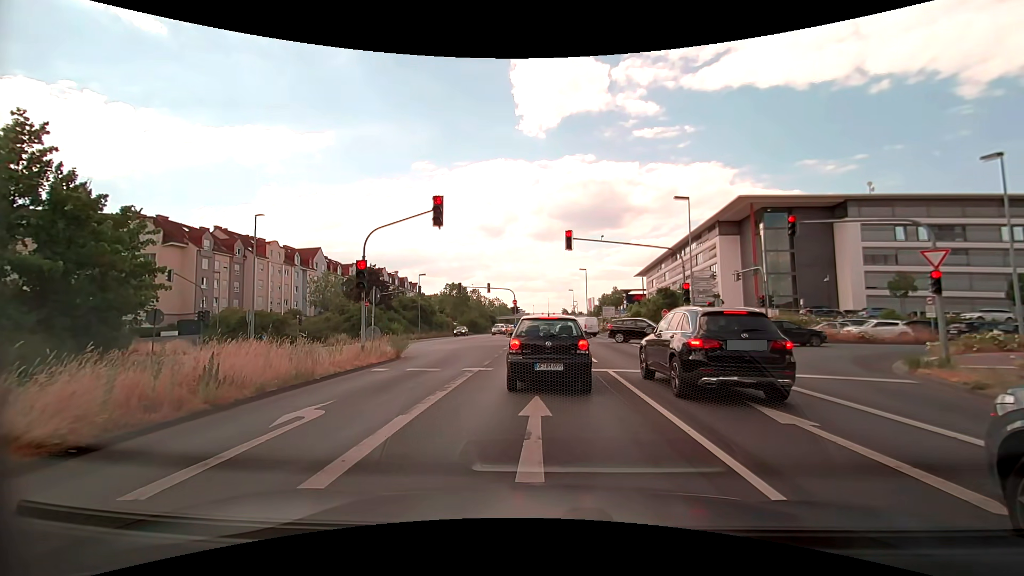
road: primary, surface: asphalt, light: Day
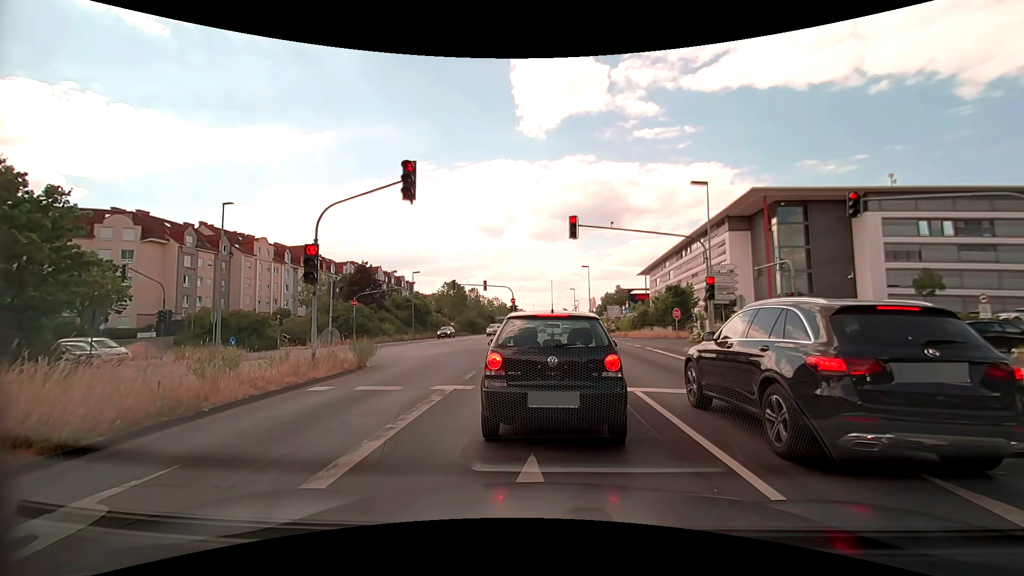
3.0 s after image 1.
(+0.1, +3.9) m; +1°
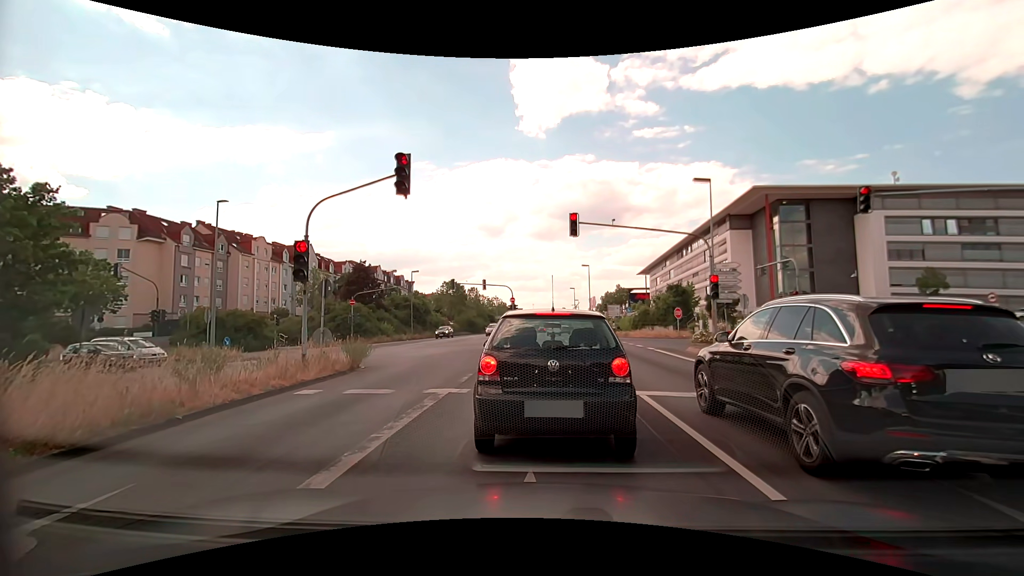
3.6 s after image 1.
(0.0, +0.5) m; 0°
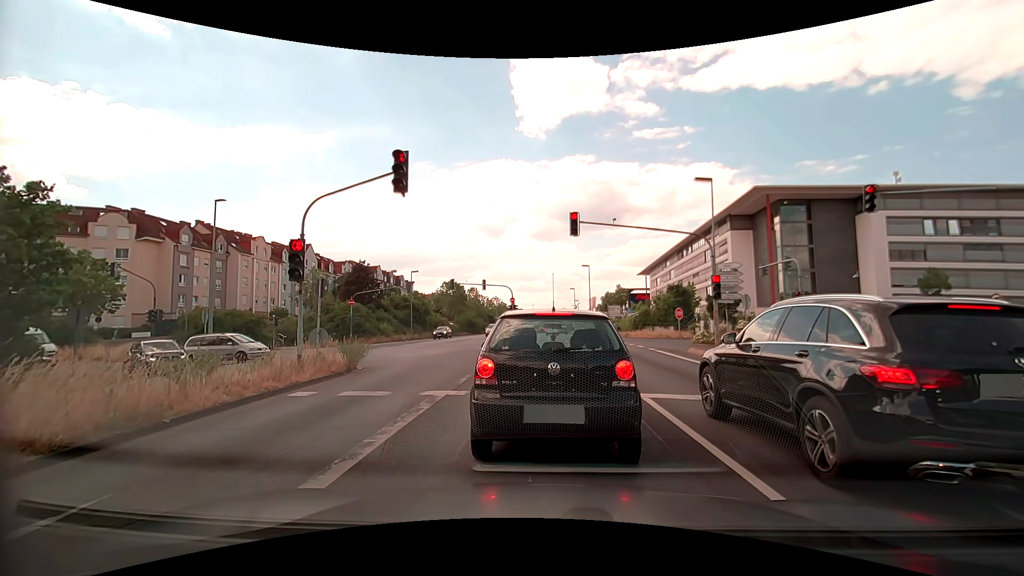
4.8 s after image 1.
(0.0, +0.3) m; 0°
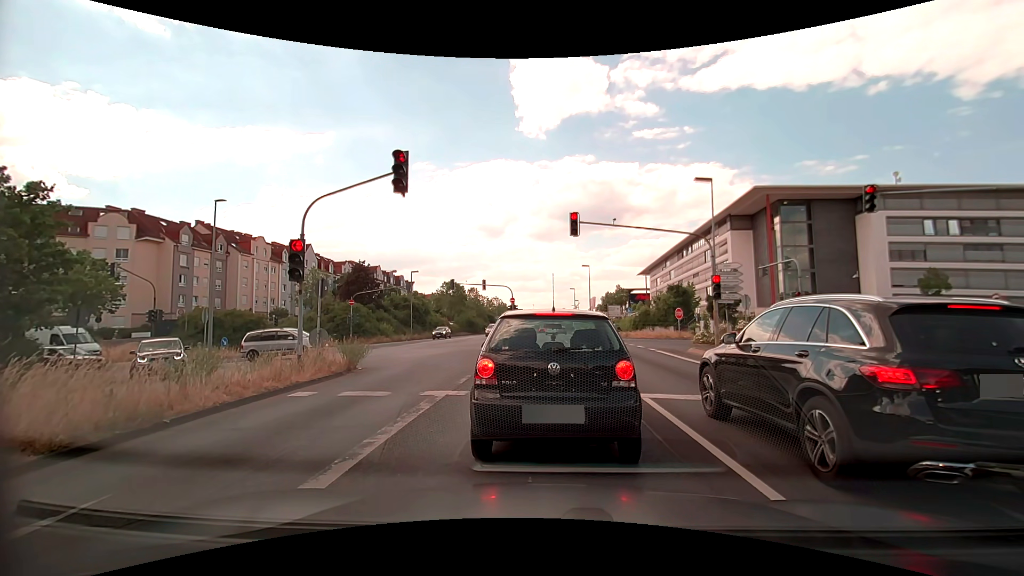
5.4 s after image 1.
(0.0, 0.0) m; 0°
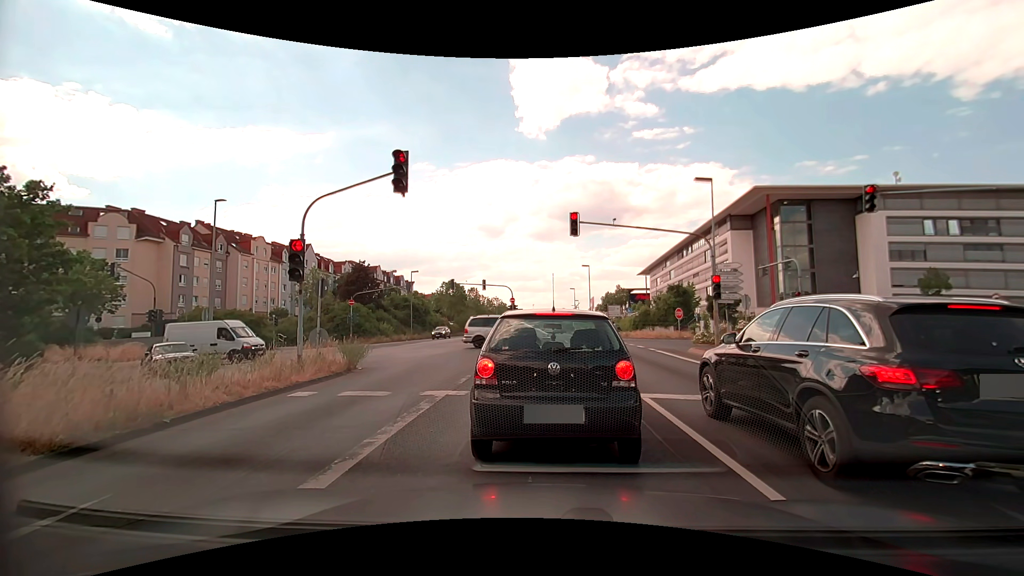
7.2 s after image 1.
(0.0, 0.0) m; 0°
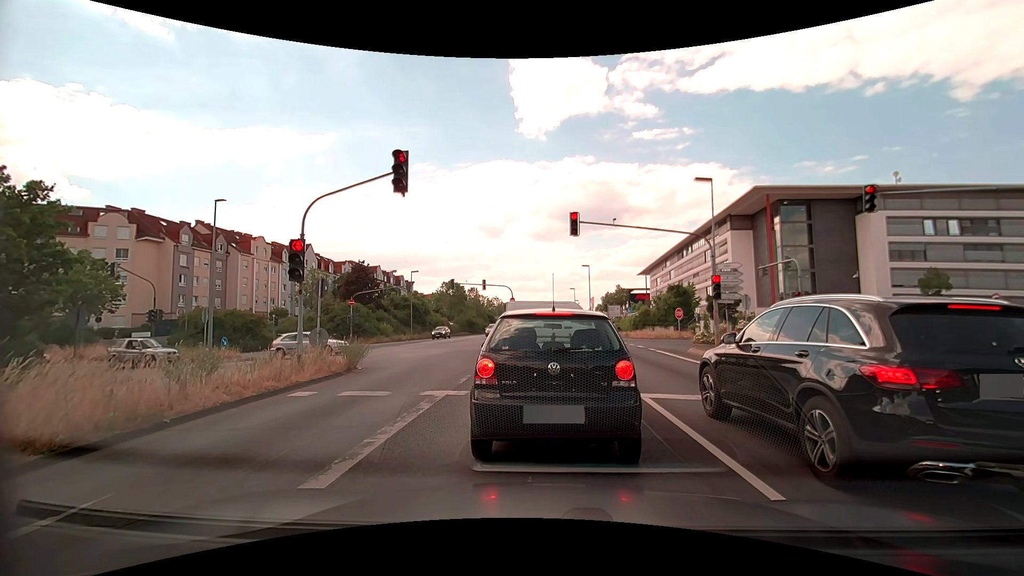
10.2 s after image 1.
(0.0, 0.0) m; 0°
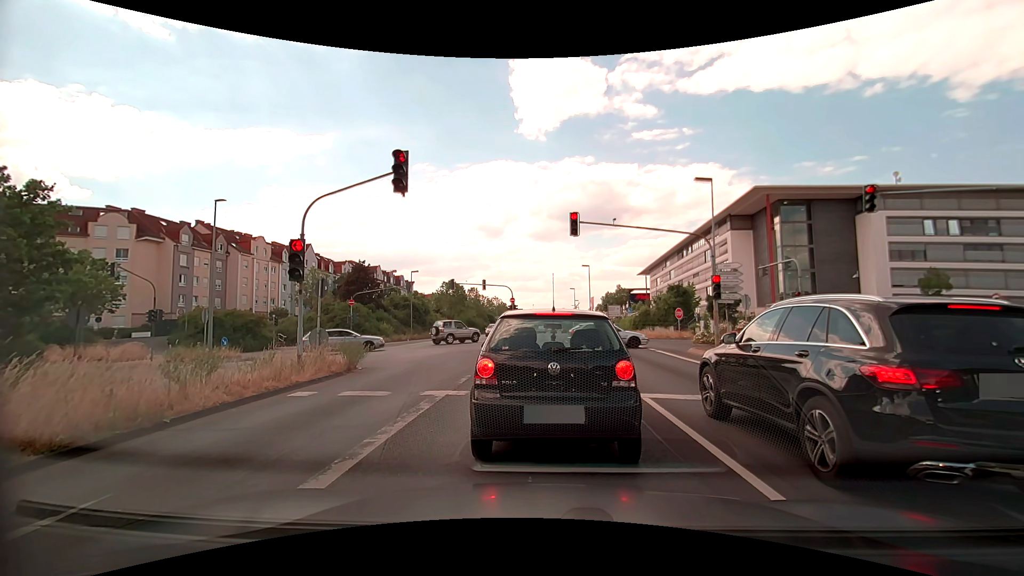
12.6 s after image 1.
(0.0, 0.0) m; 0°
